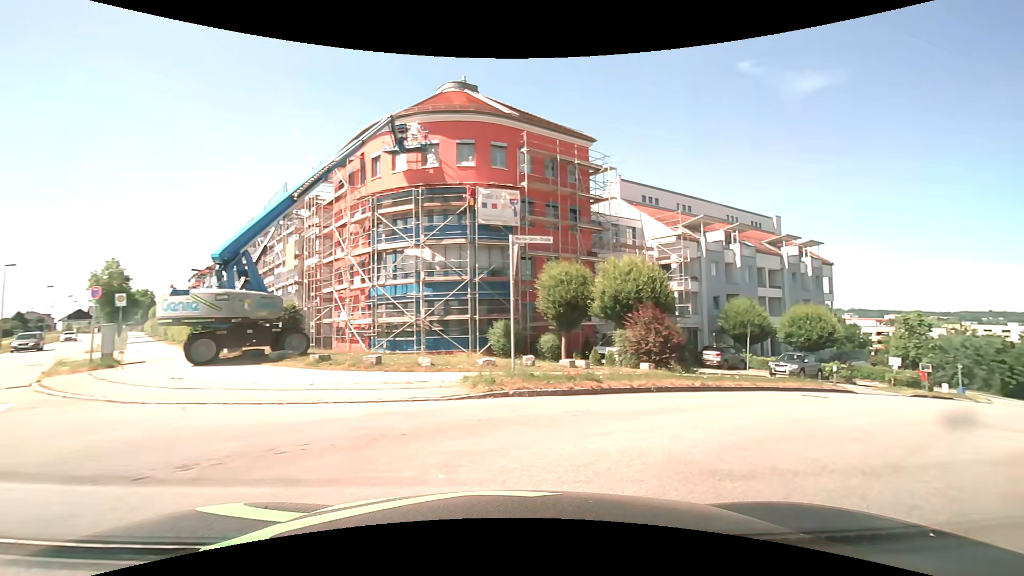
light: Day
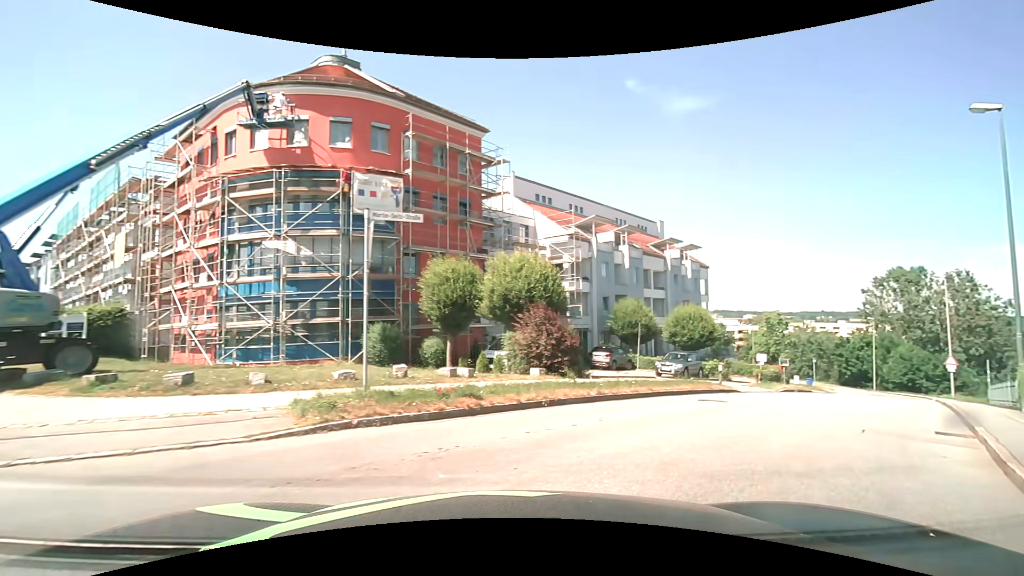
(+0.2, +2.4) m; +12°
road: residential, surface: asphalt
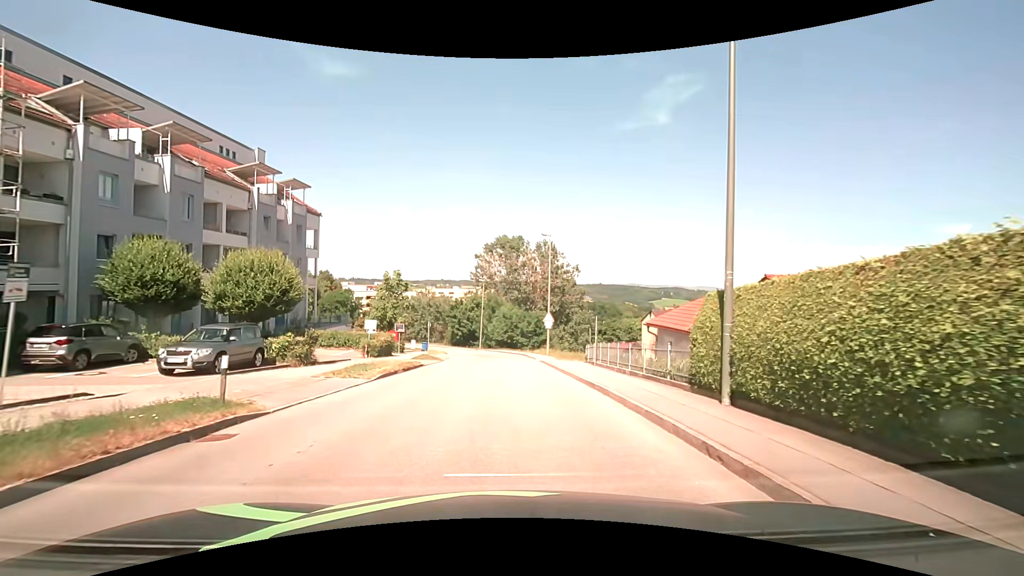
(+5.9, +11.7) m; +39°
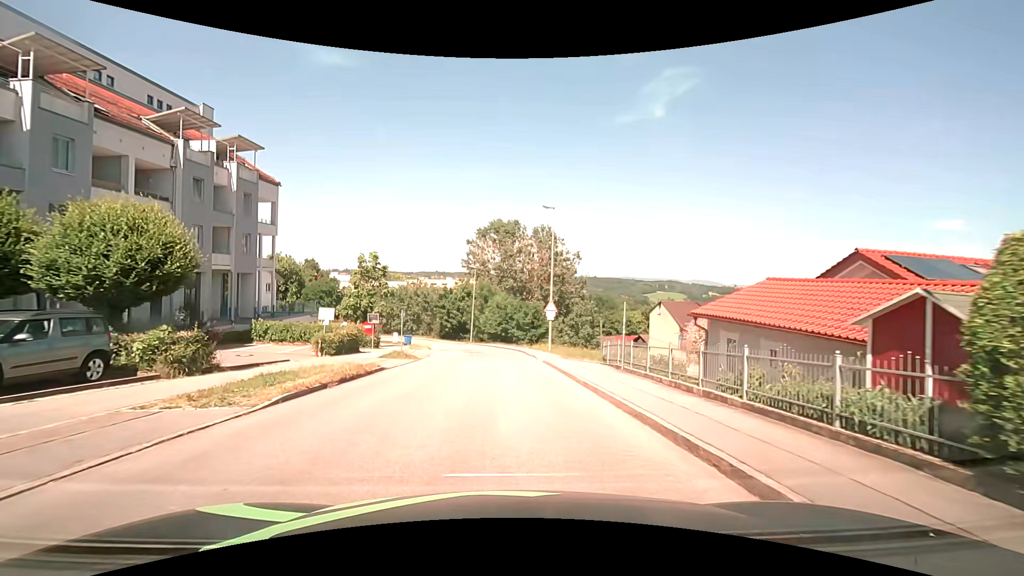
(+0.1, +7.3) m; +2°
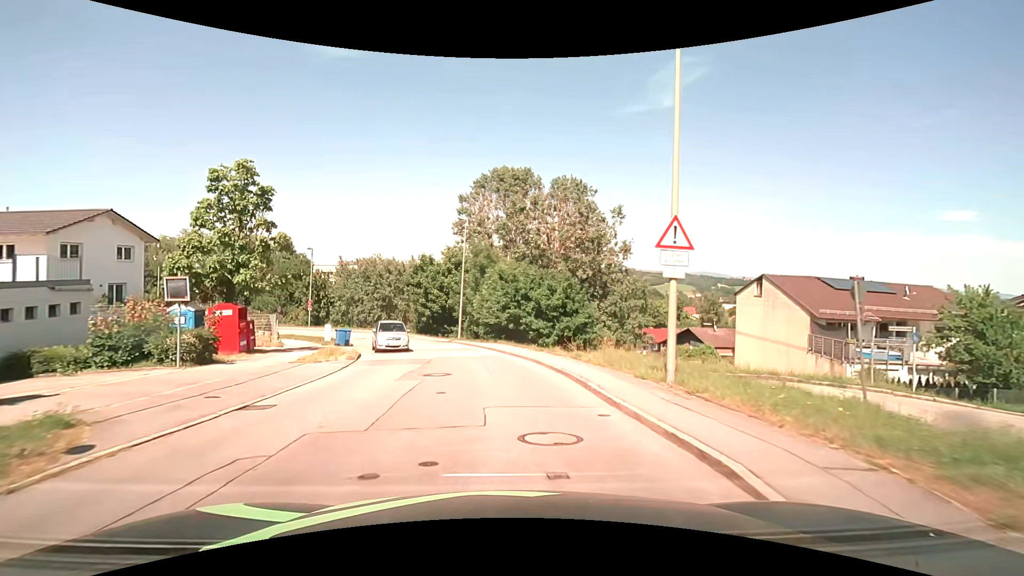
(-0.4, +24.3) m; -1°
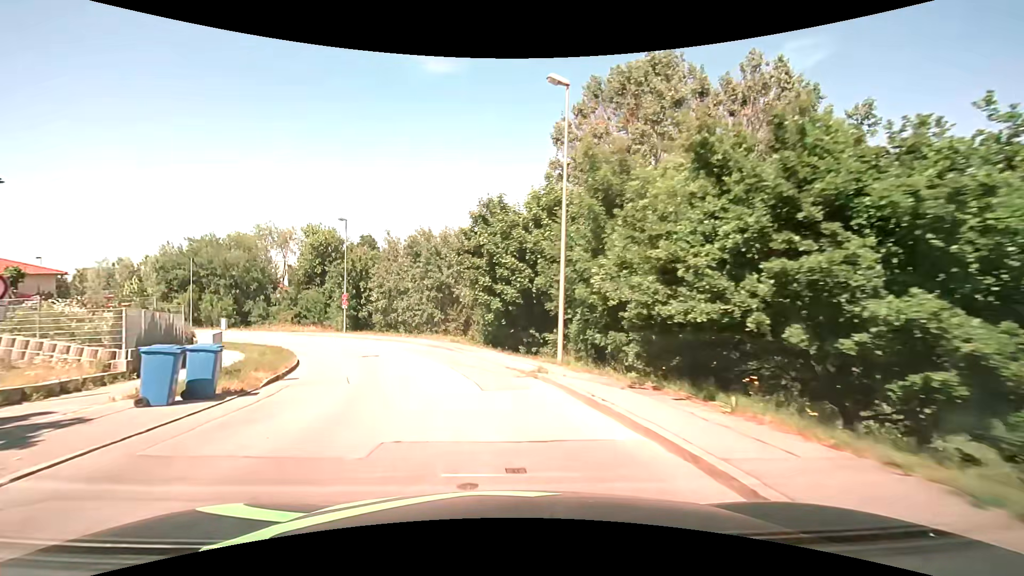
(-1.8, +23.1) m; -12°
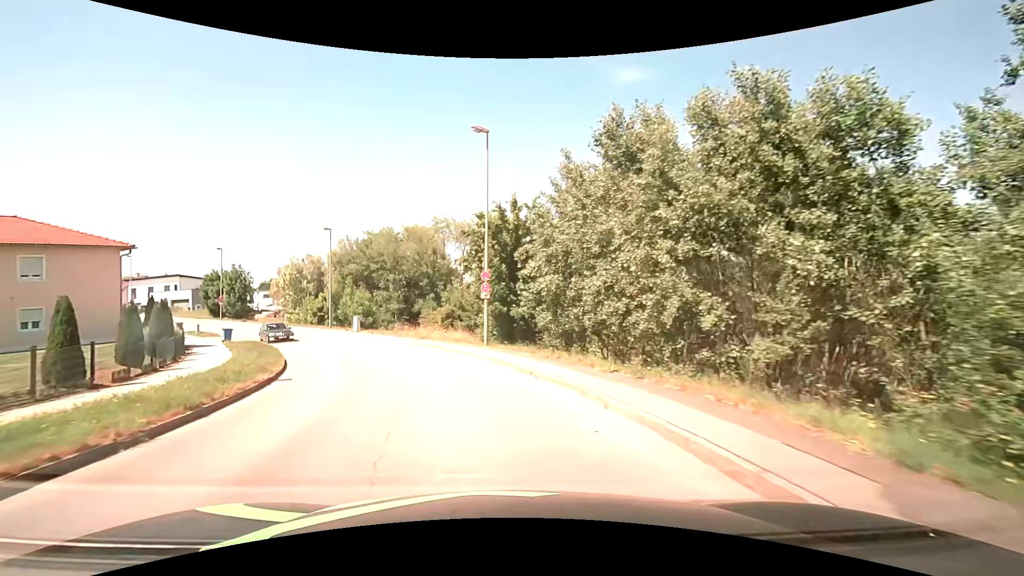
(-4.3, +22.9) m; -22°
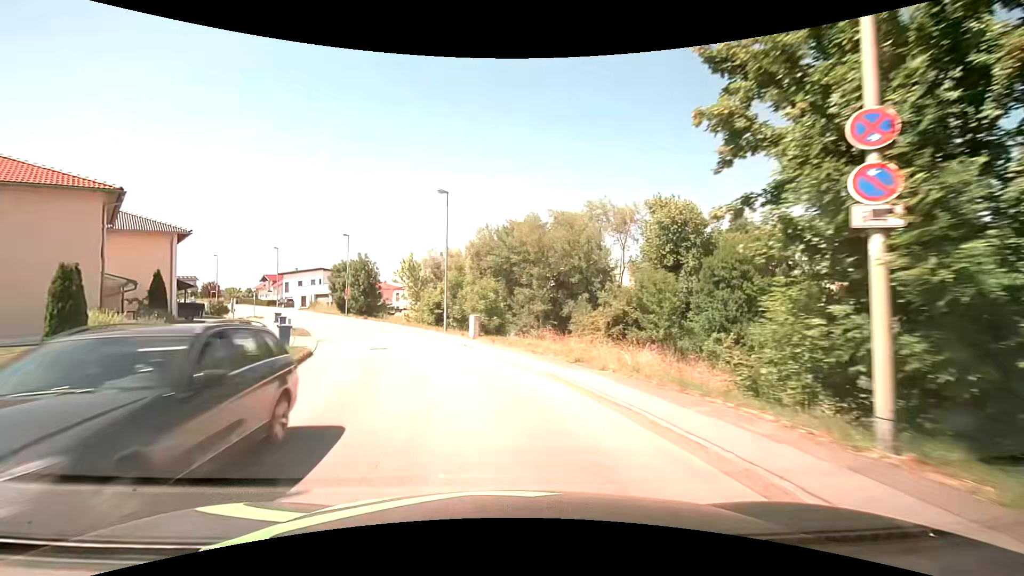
(-2.6, +16.9) m; -17°
(-1, +10) (-3, +20) (-6, +29) (-9, +39) (-14, +48) (-19, +56) (-25, +64) (-31, +72) (-38, +79) (-45, +87) m
